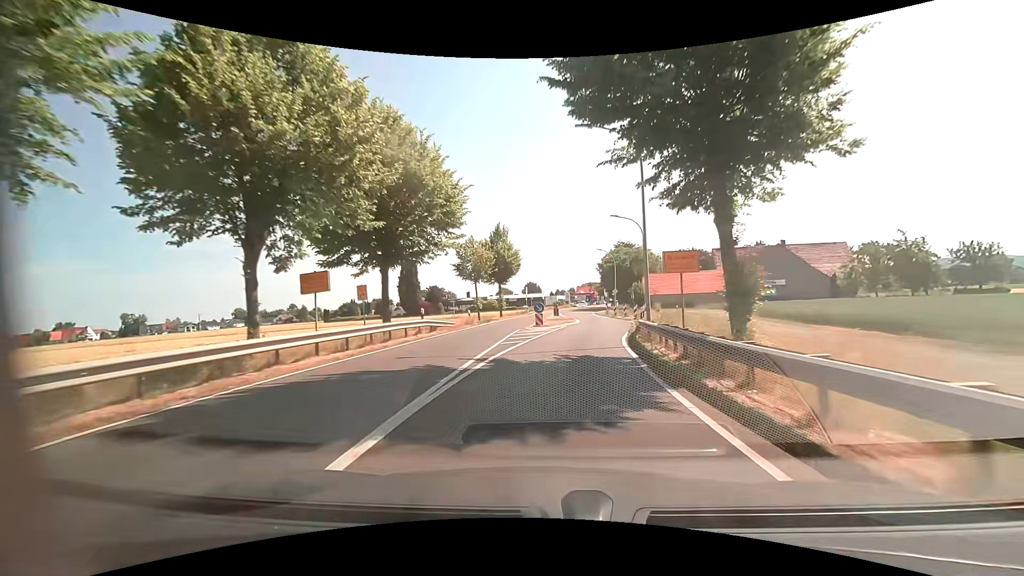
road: primary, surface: asphalt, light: Day
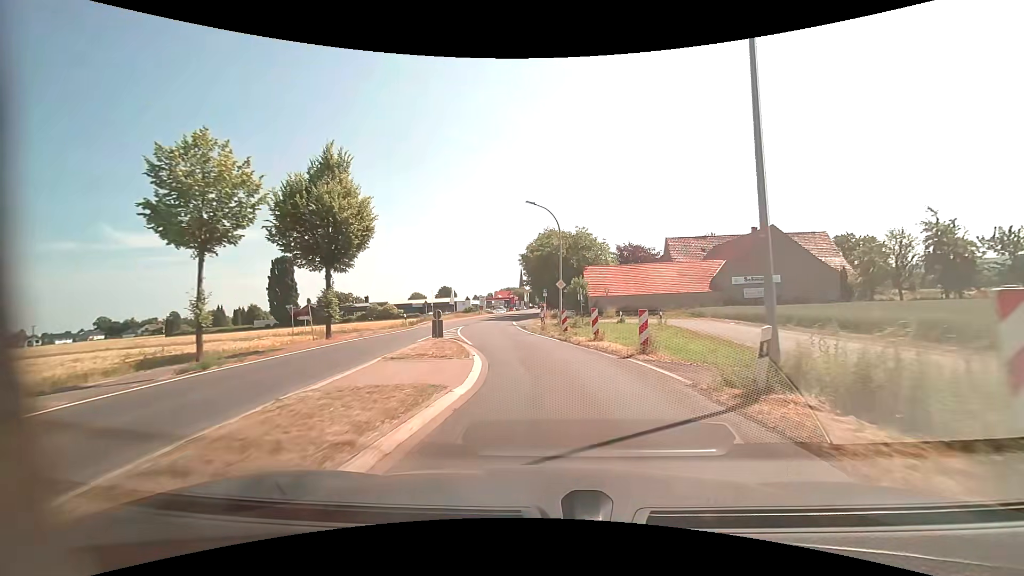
(+1.8, +27.3) m; +10°
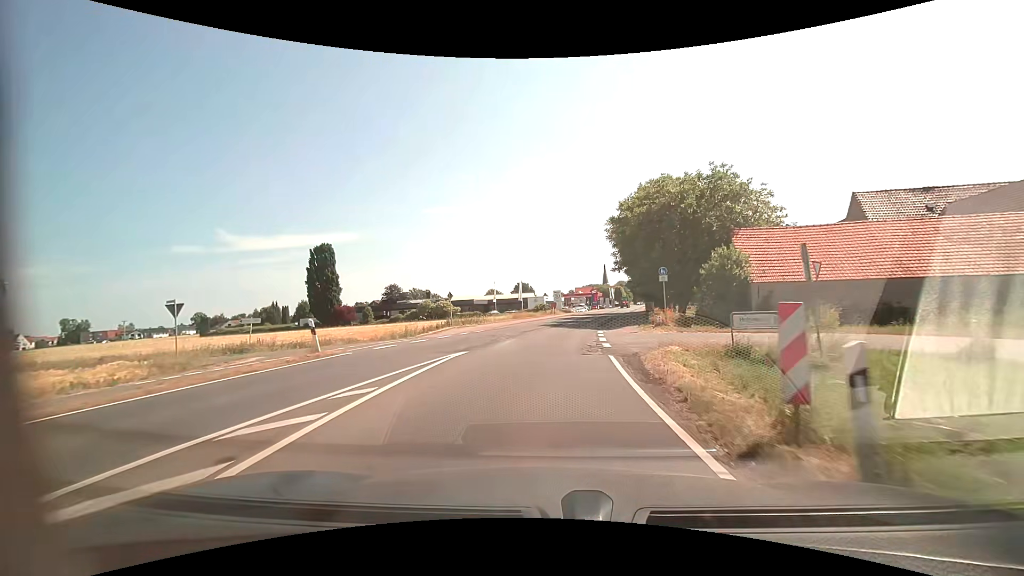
(-1.7, +25.2) m; -10°
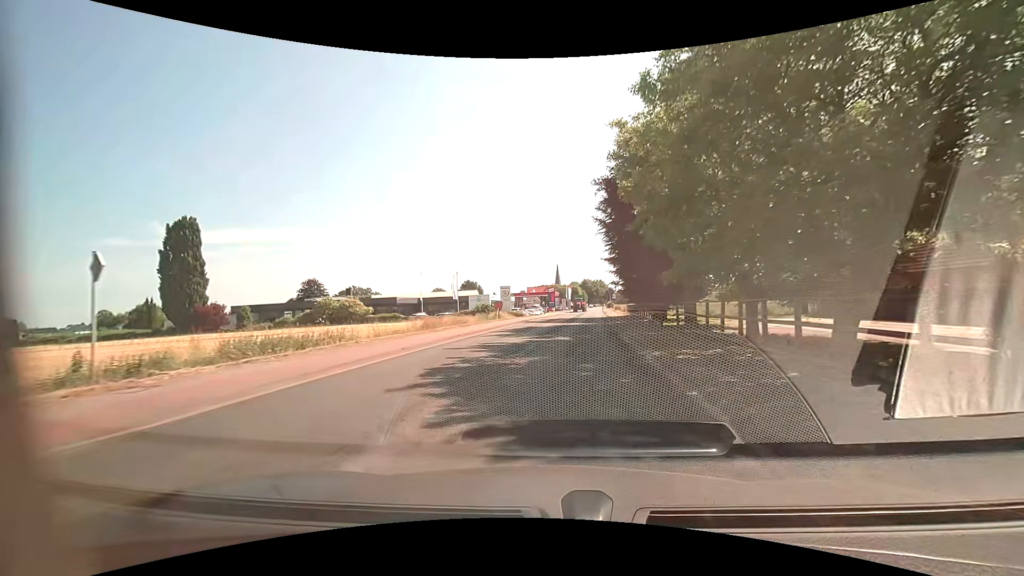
(+1.0, +26.3) m; +6°
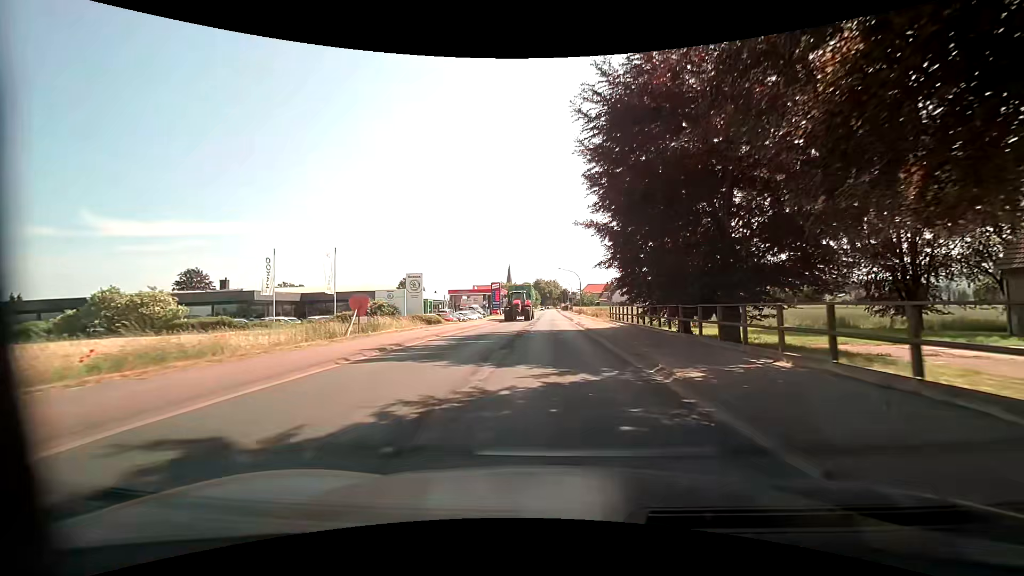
(+1.5, +28.6) m; +6°
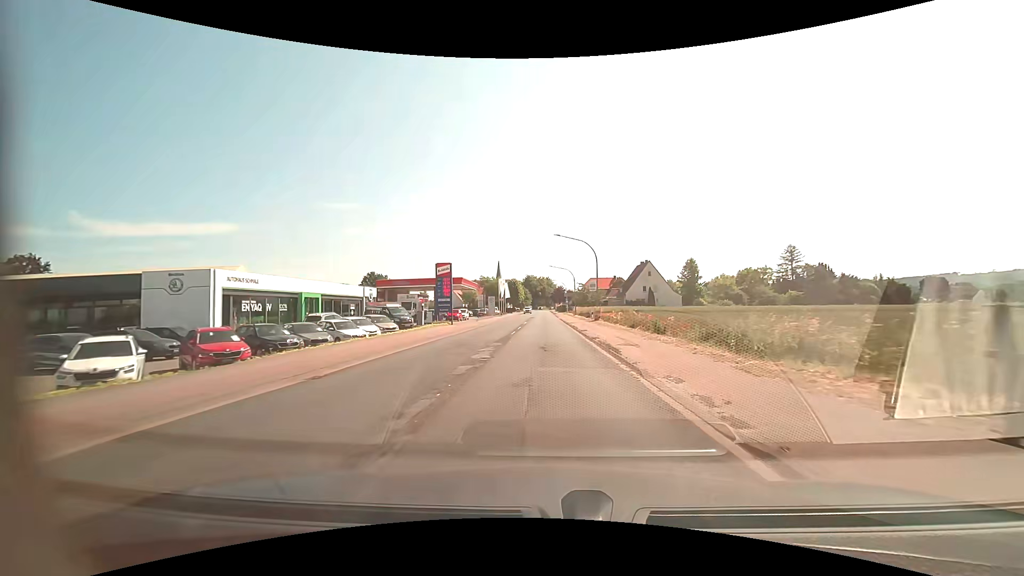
(+0.4, +38.1) m; +1°
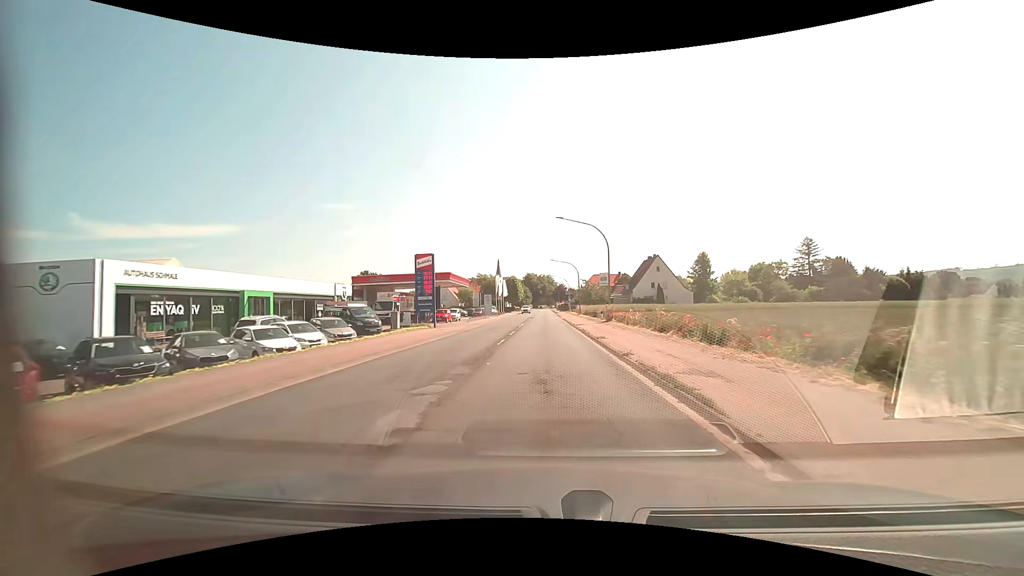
(0.0, +7.8) m; 0°
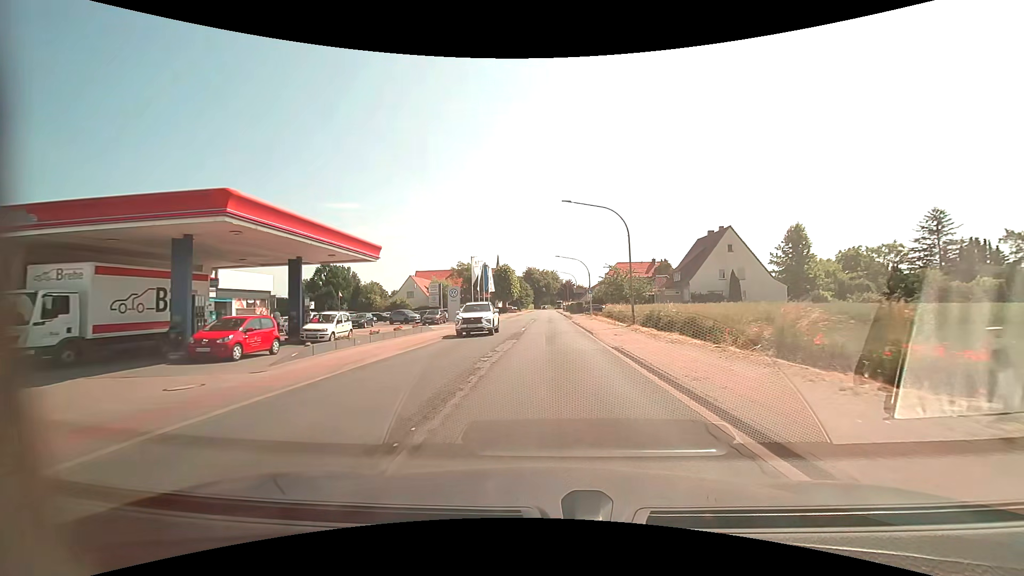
(-0.3, +37.2) m; 0°
